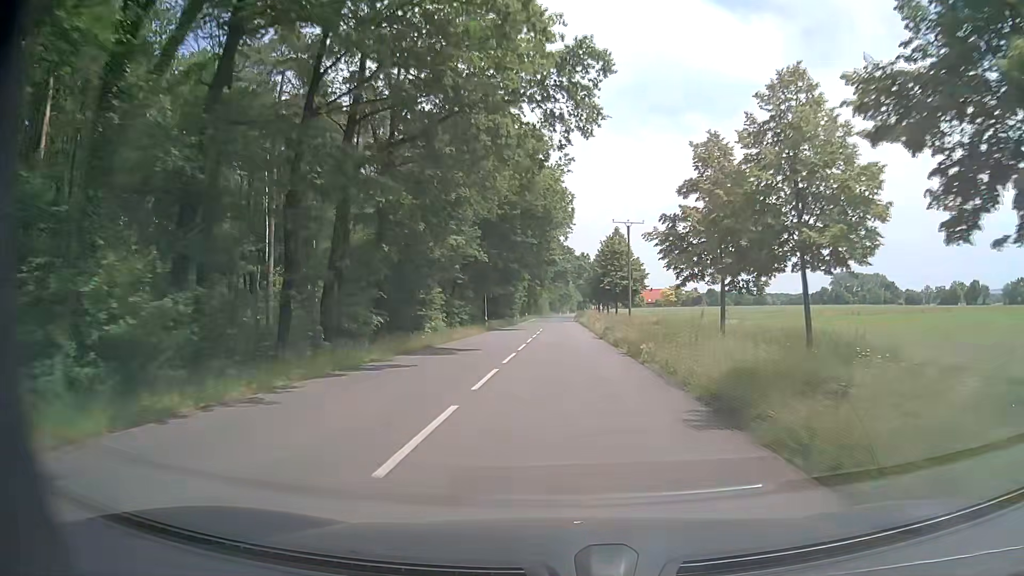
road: secondary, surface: asphalt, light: Day
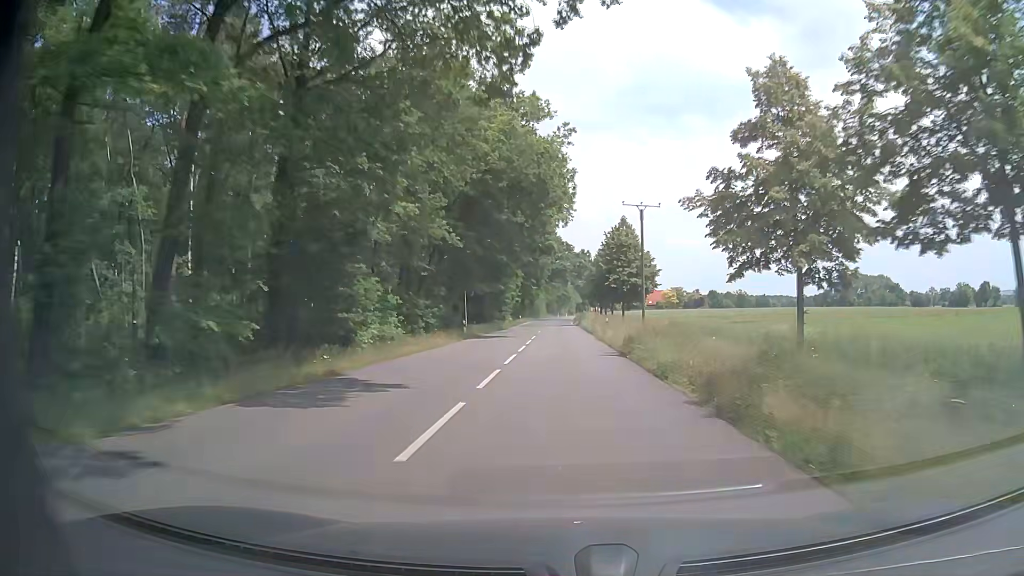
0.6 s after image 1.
(-0.1, +11.5) m; 0°
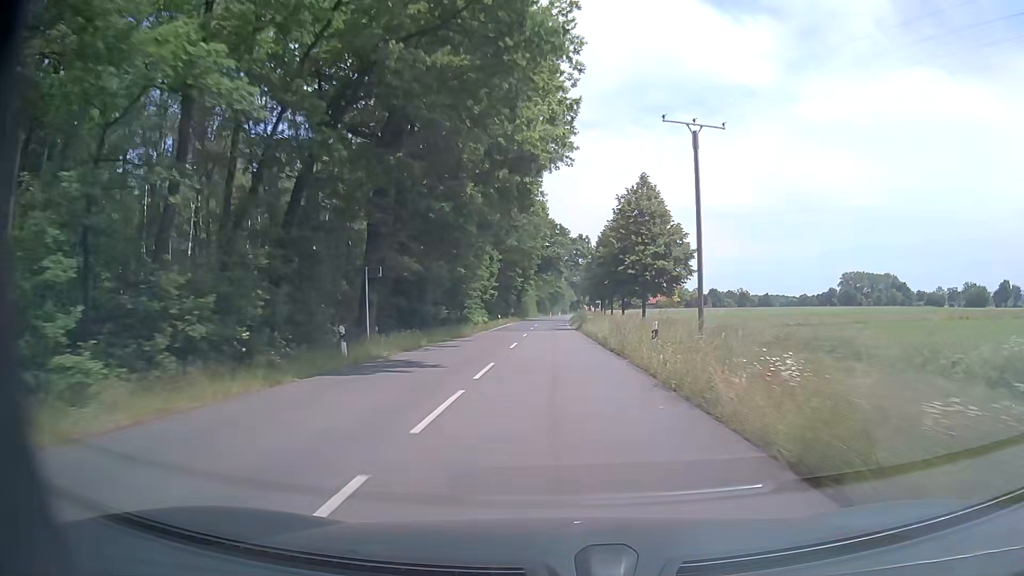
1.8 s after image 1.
(+0.1, +22.9) m; 0°
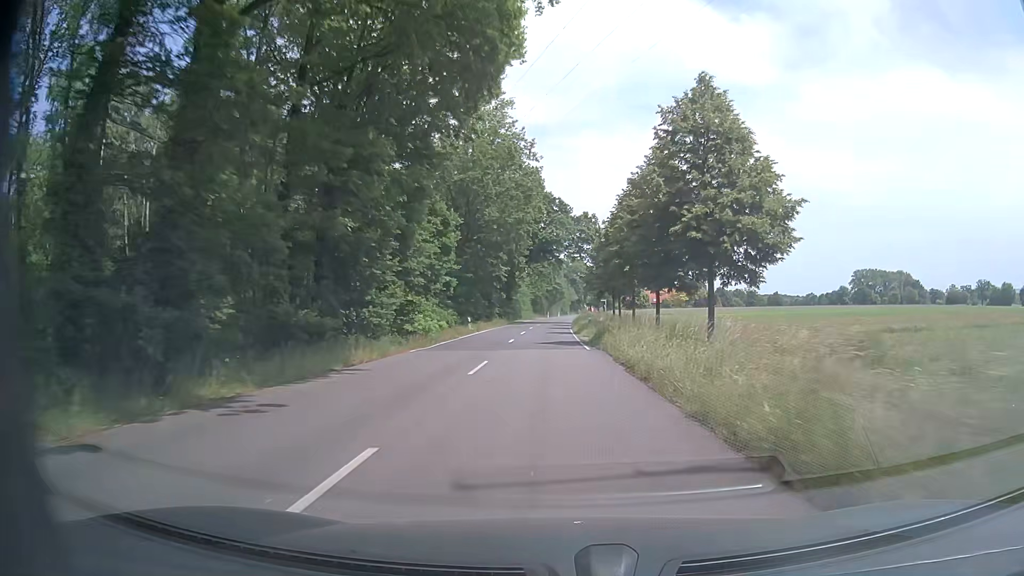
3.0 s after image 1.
(0.0, +22.9) m; 0°
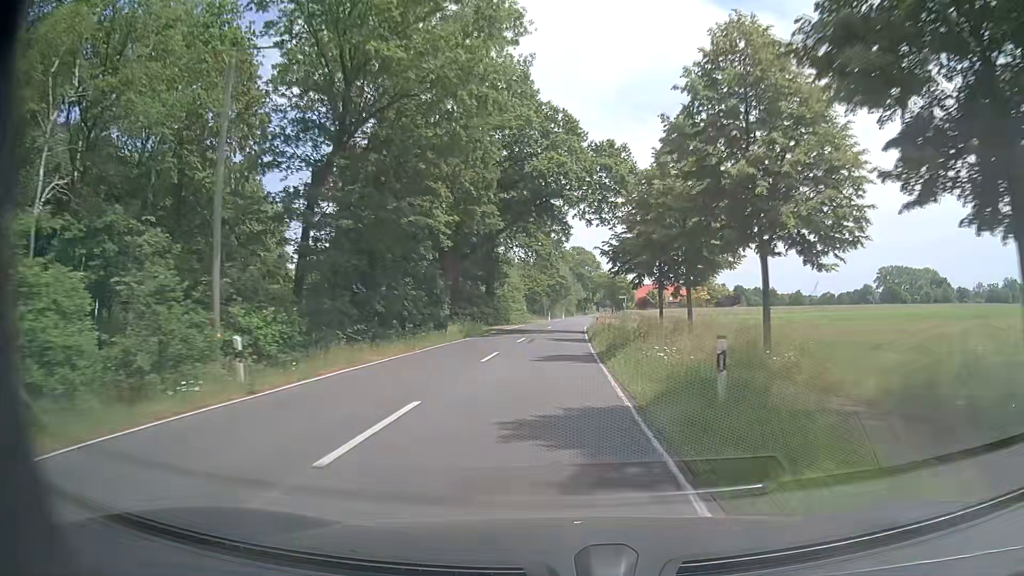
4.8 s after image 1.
(+0.1, +34.3) m; 0°
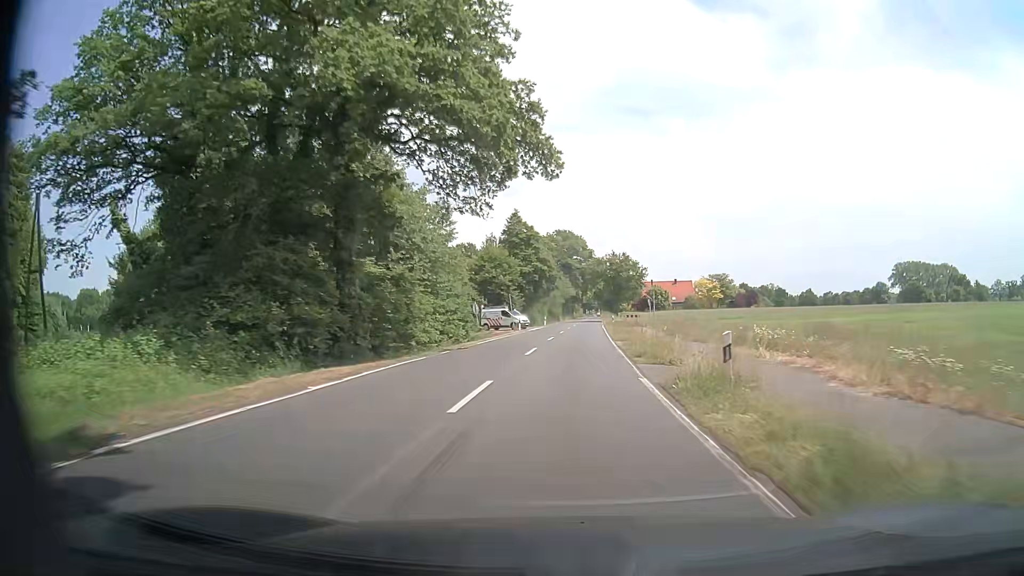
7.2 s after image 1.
(+0.3, +45.7) m; +2°
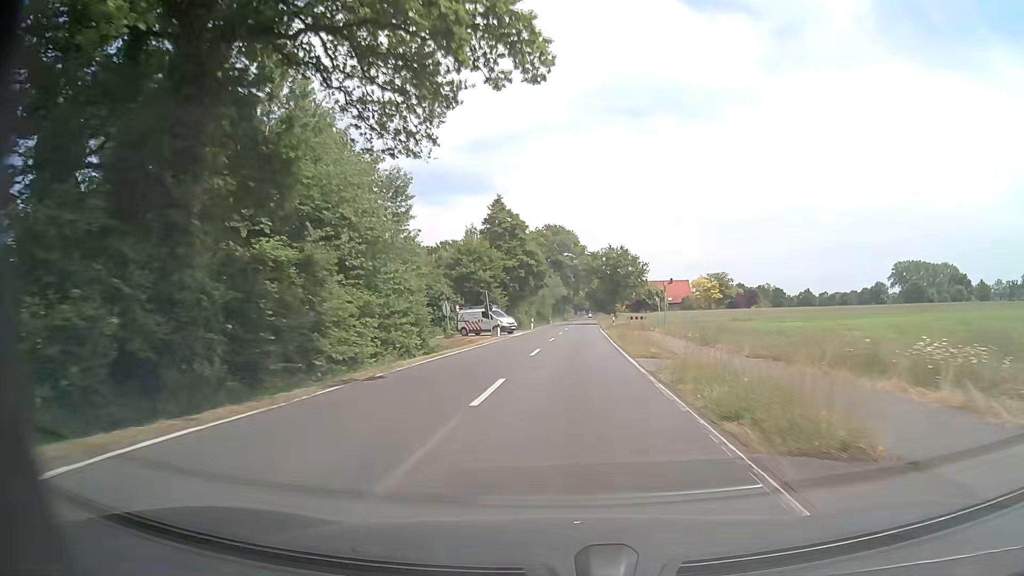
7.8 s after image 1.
(+0.1, +11.4) m; +1°
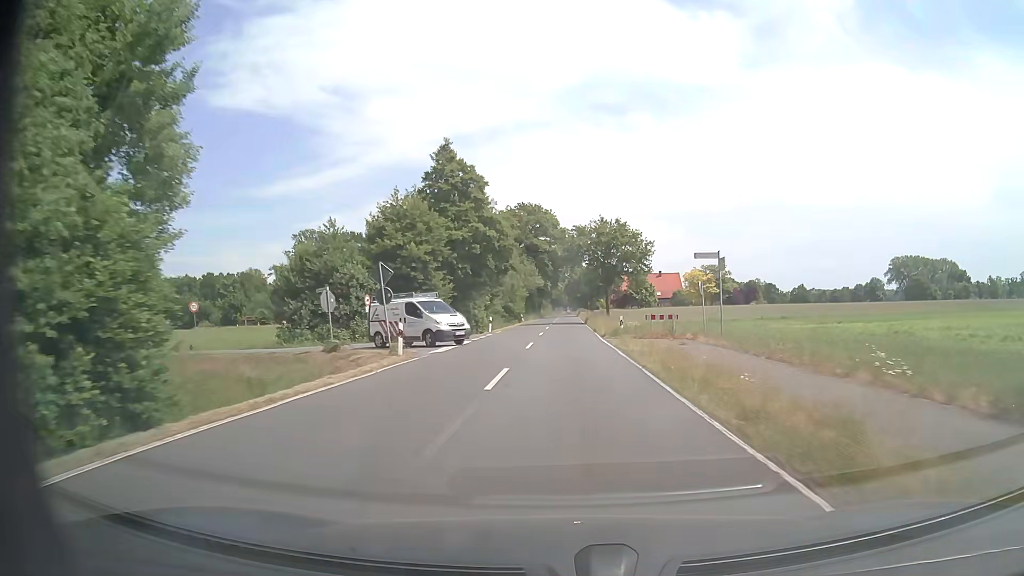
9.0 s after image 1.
(+0.5, +22.8) m; +2°
(0, +10) (0, +20) (0, +30) (0, +40) (+1, +50) (+1, +60) (+1, +70) (+1, +80) (+1, +90) (+2, +100) m
